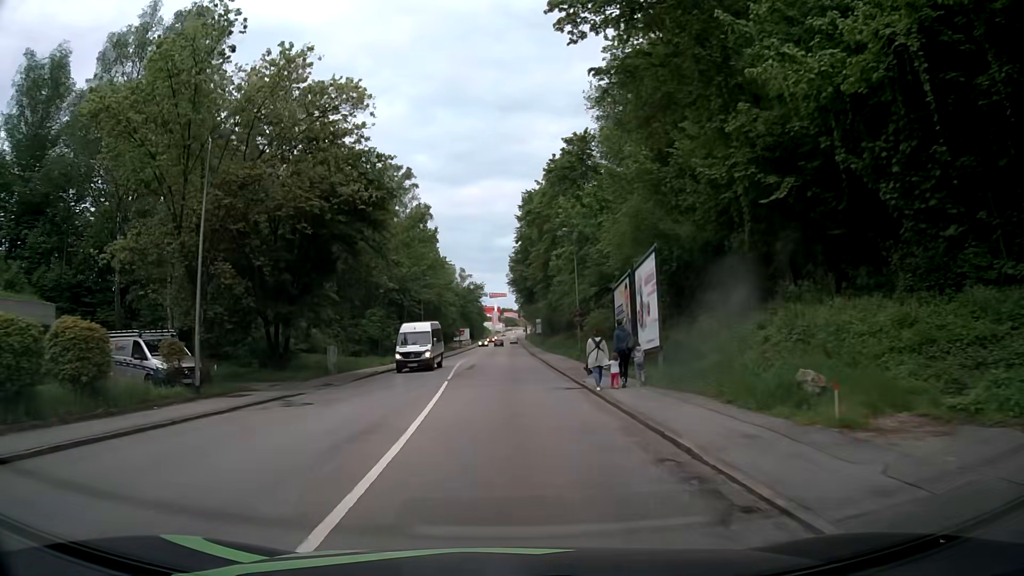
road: tertiary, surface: asphalt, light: Day
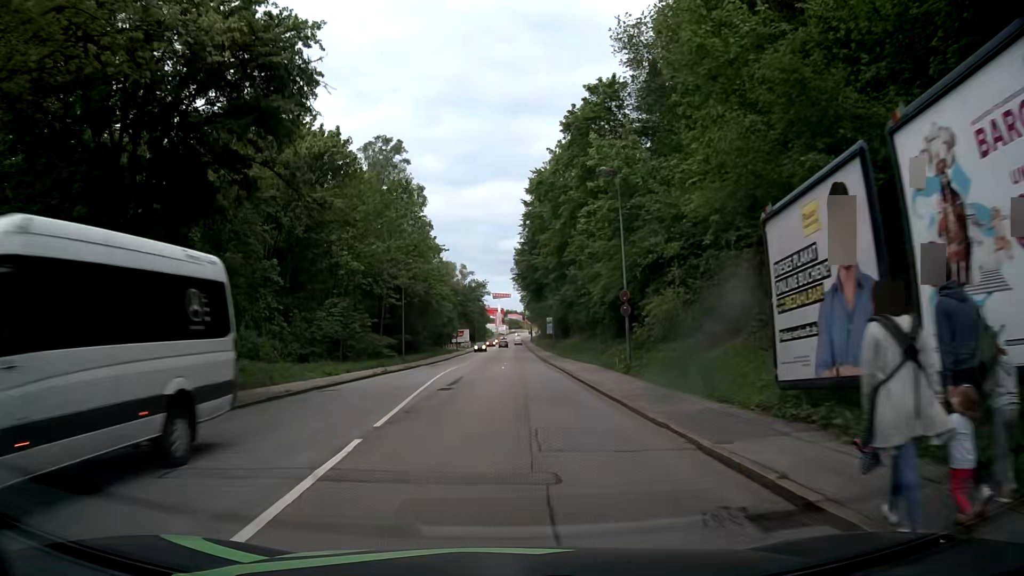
(0.0, +15.3) m; -1°
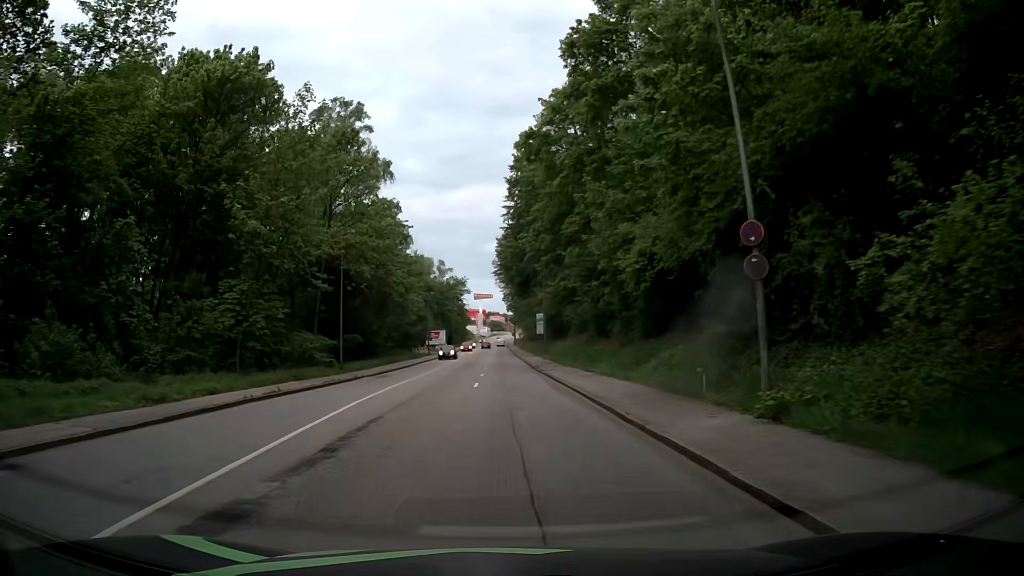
(+0.3, +15.3) m; +2°
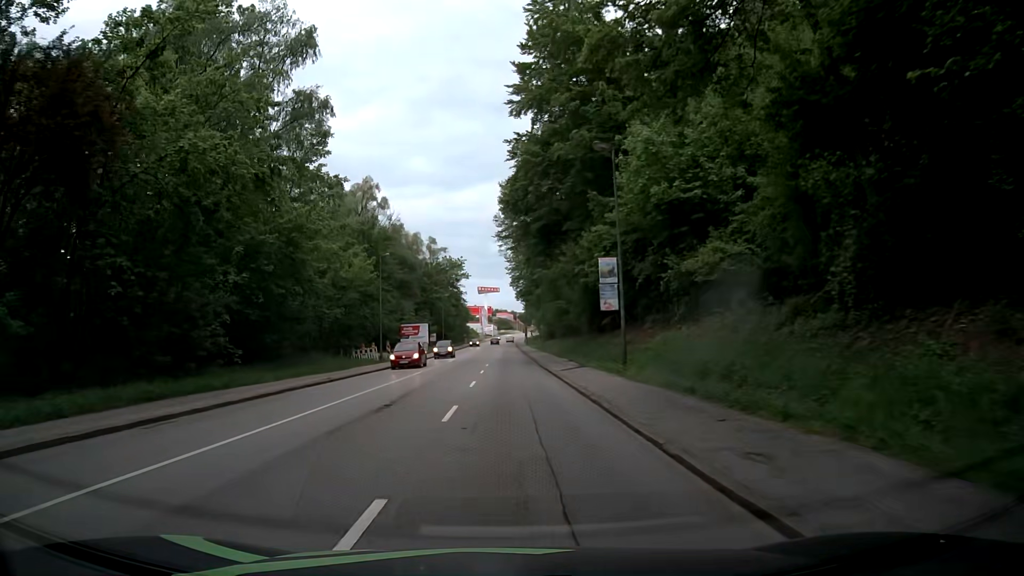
(-0.4, +38.0) m; -1°
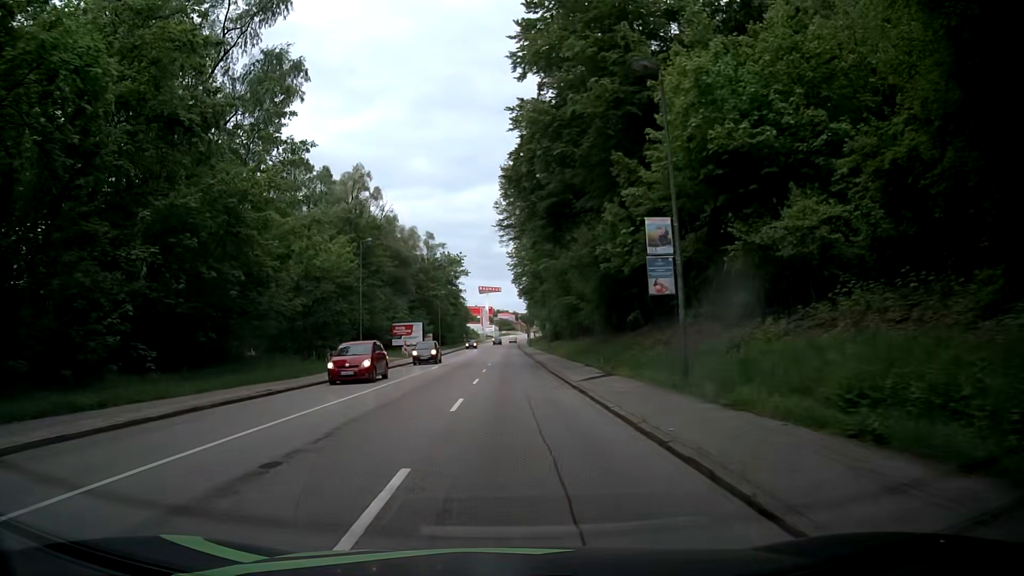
(0.0, +7.6) m; -1°
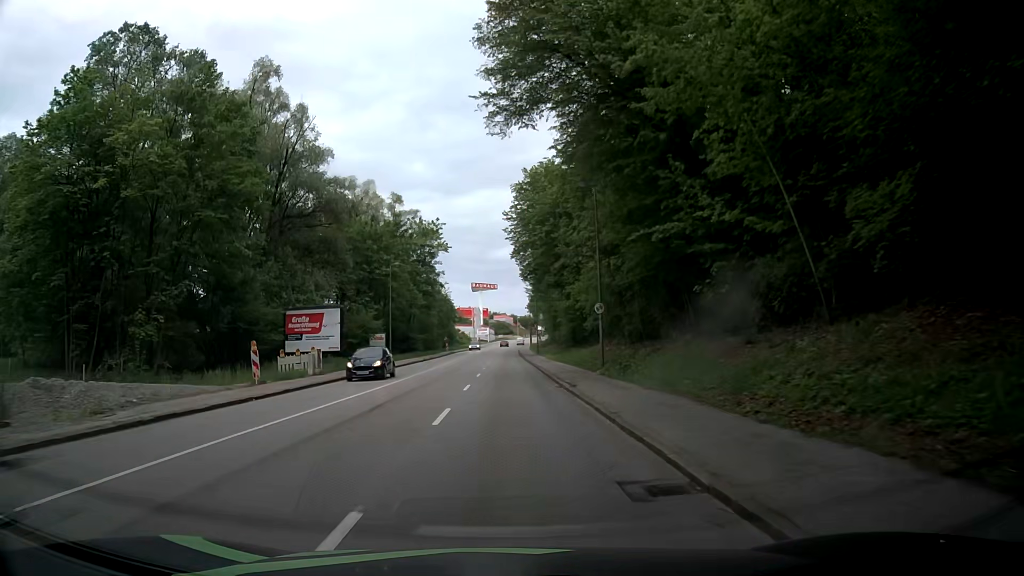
(+0.6, +37.9) m; +1°
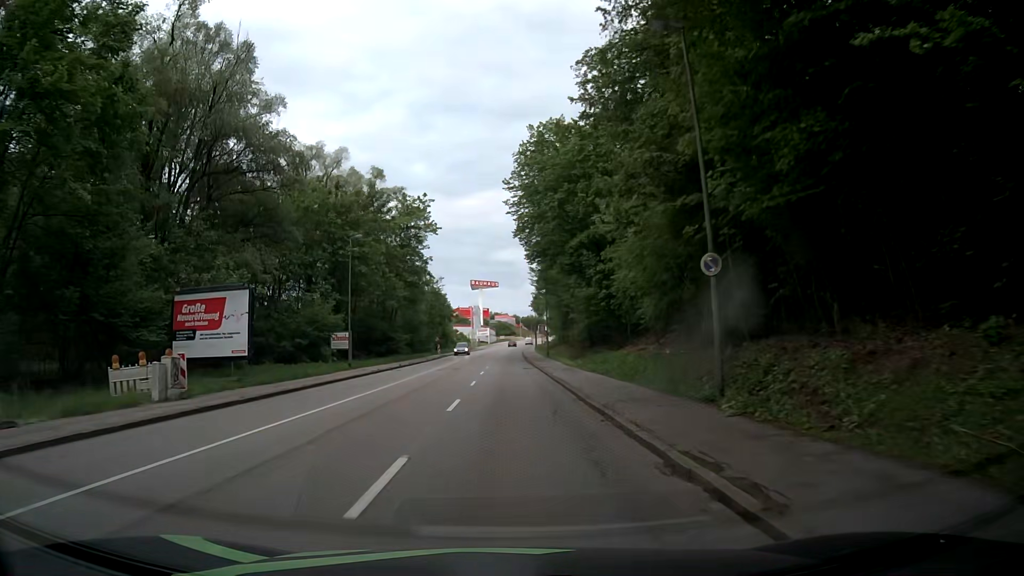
(-0.1, +15.2) m; 0°
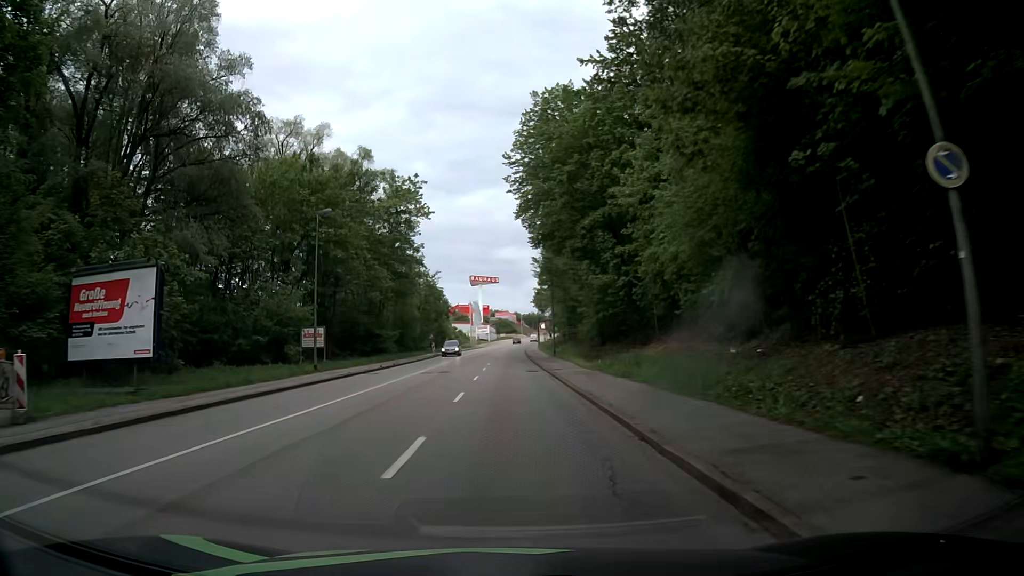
(0.0, +7.6) m; -1°
(0, +10) (0, +20) (0, +30) (0, +40) (0, +50) (0, +60) (0, +70) (0, +80) (0, +90) (+1, +100) m
